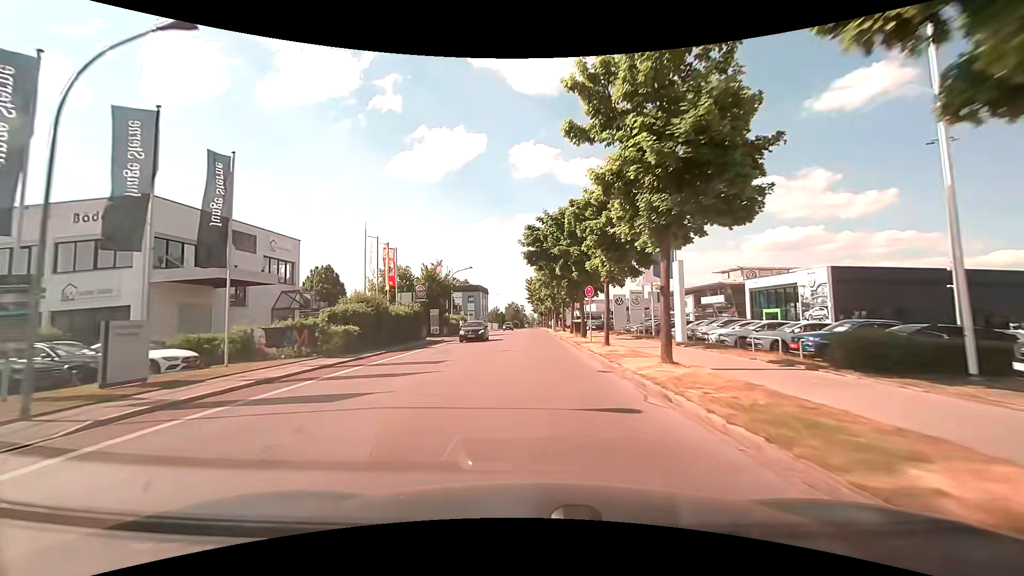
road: tertiary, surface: asphalt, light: Day
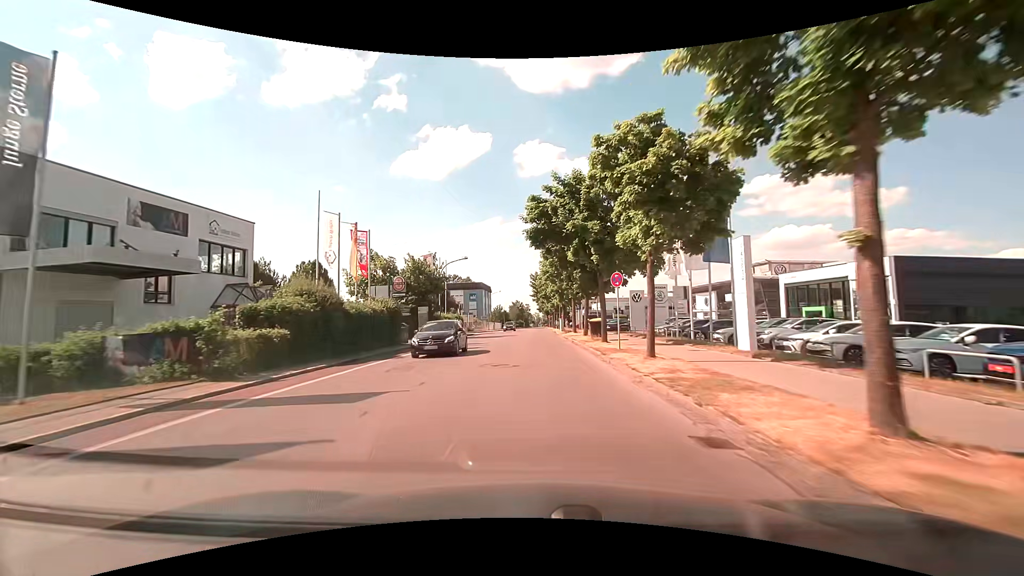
(0.0, +7.7) m; -1°
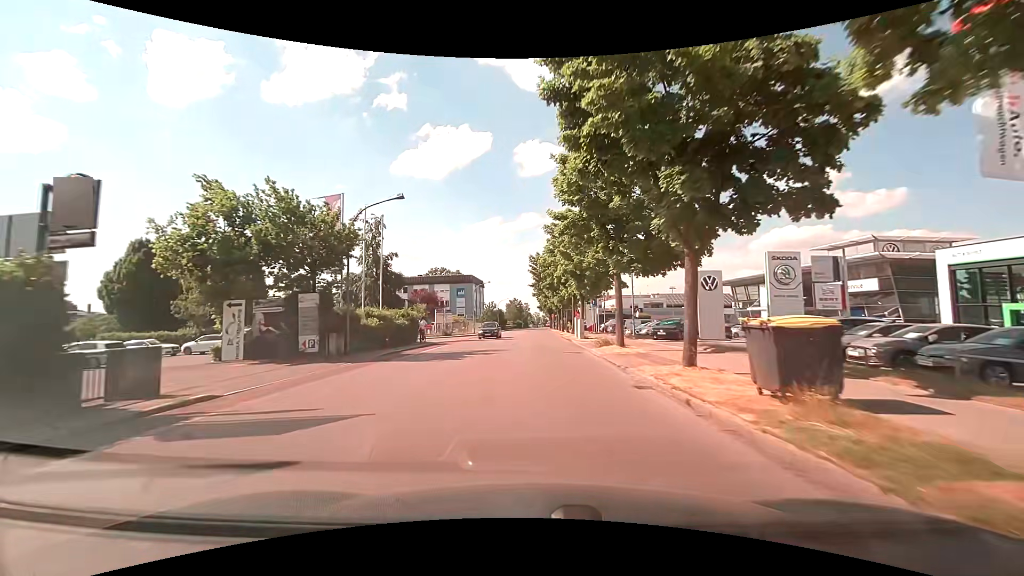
(-0.1, +22.9) m; 0°
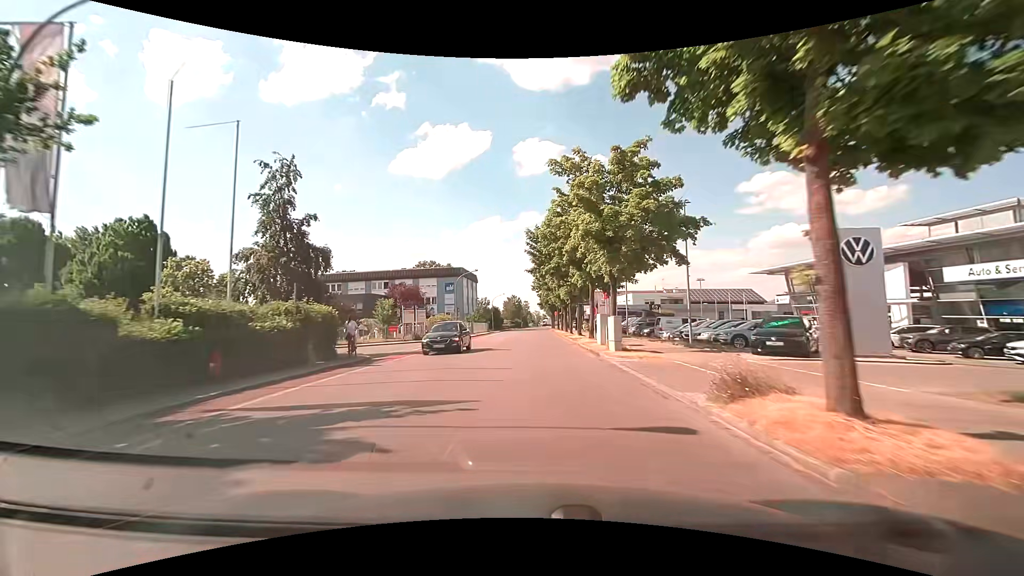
(+0.1, +15.2) m; 0°
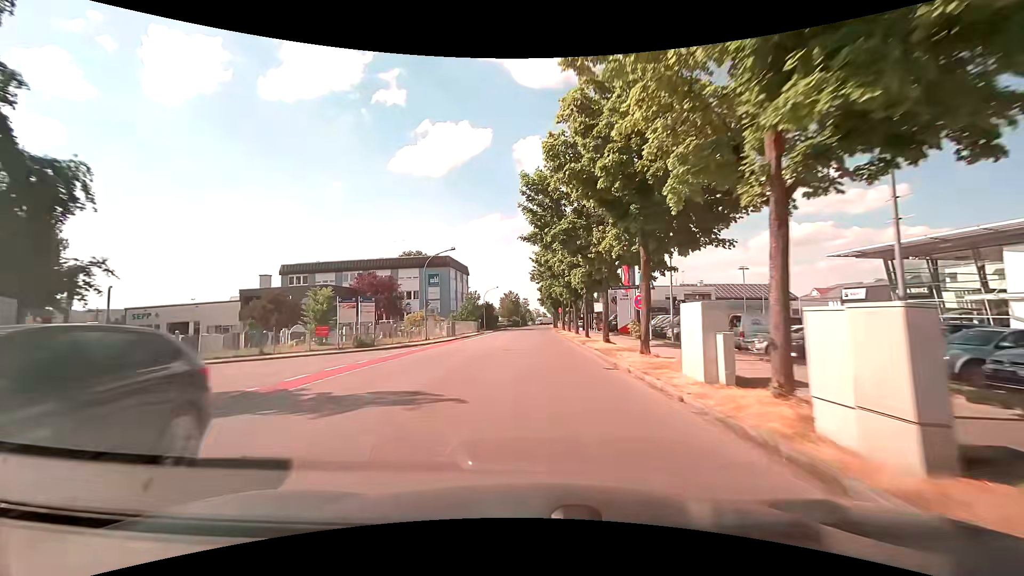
(0.0, +15.4) m; 0°
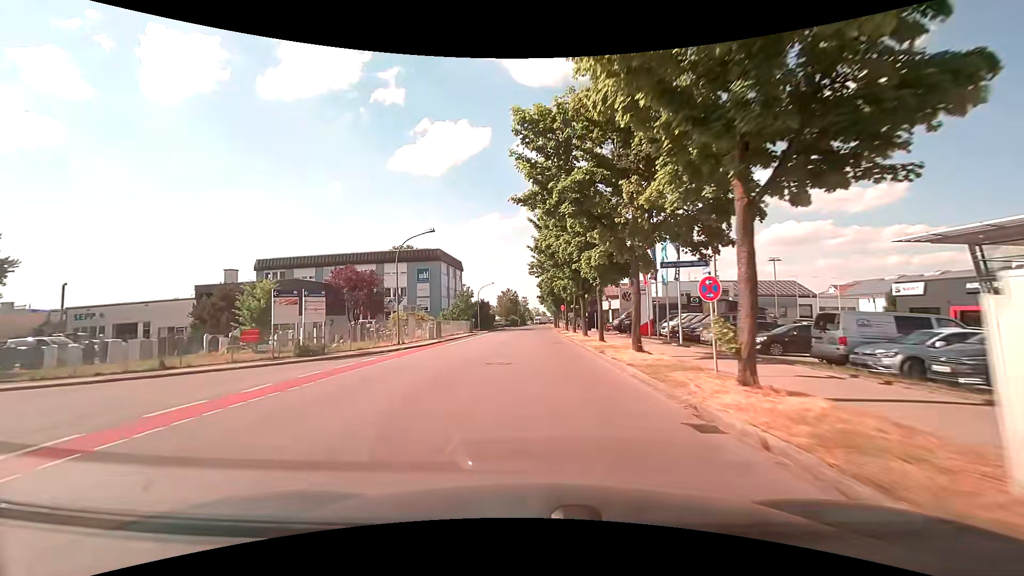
(0.0, +7.8) m; 0°
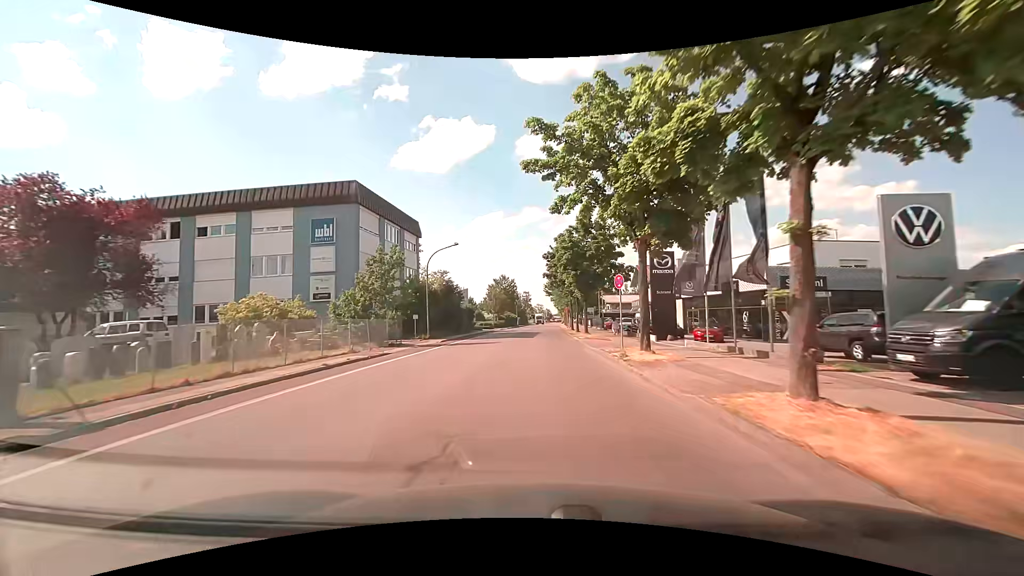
(0.0, +38.1) m; 0°
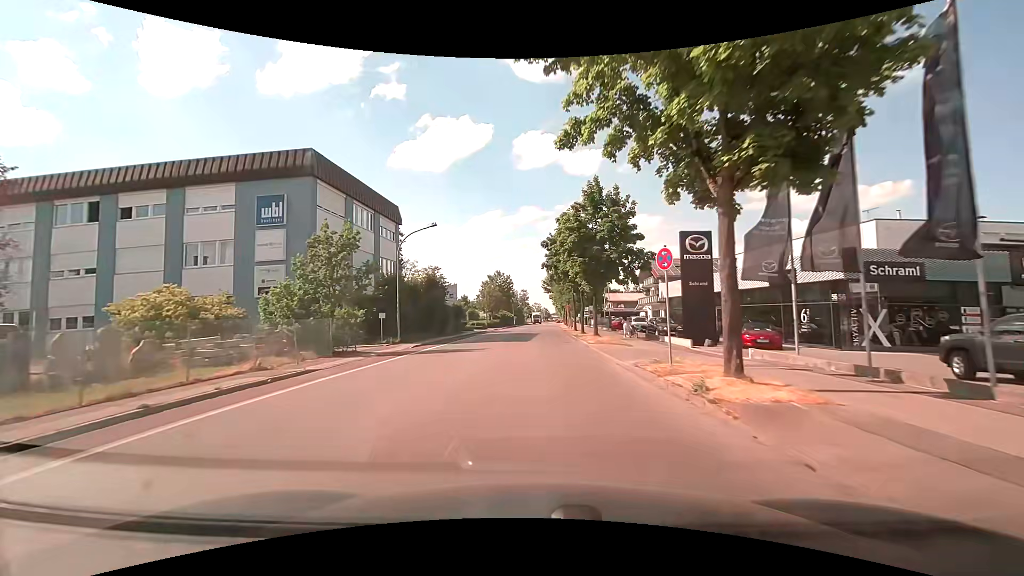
(0.0, +7.6) m; 0°
(0, +10) (0, +20) (0, +30) (0, +40) (+1, +50) (+1, +60) (+1, +70) (+2, +80) (+2, +90) (+2, +100) m
